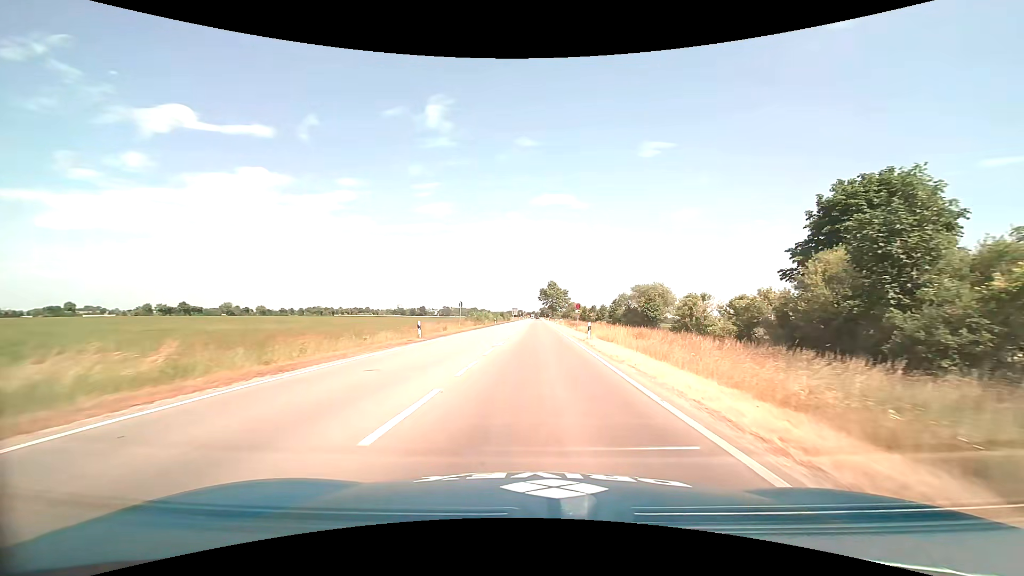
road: primary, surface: asphalt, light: Day
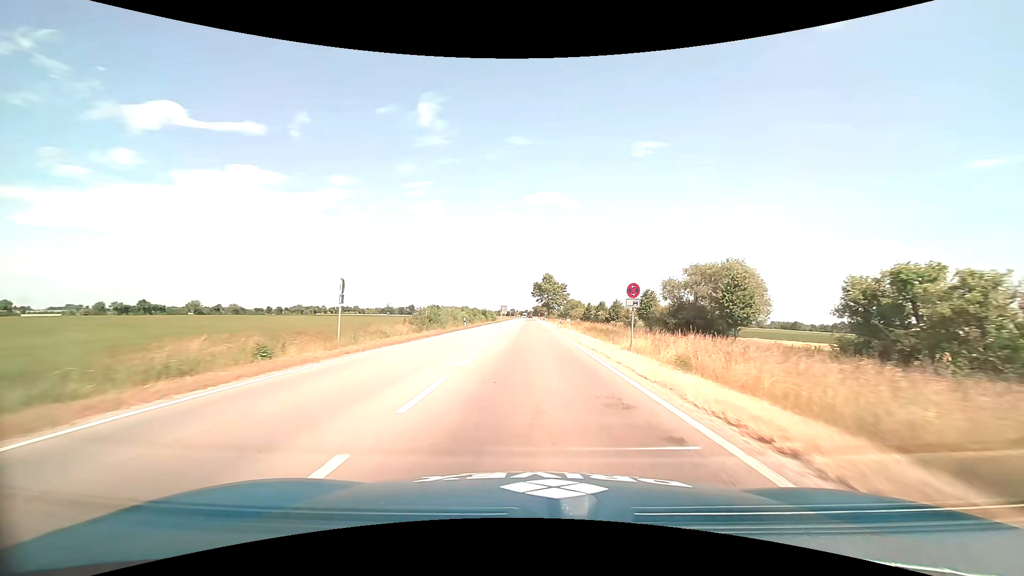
(+0.4, +28.7) m; +1°
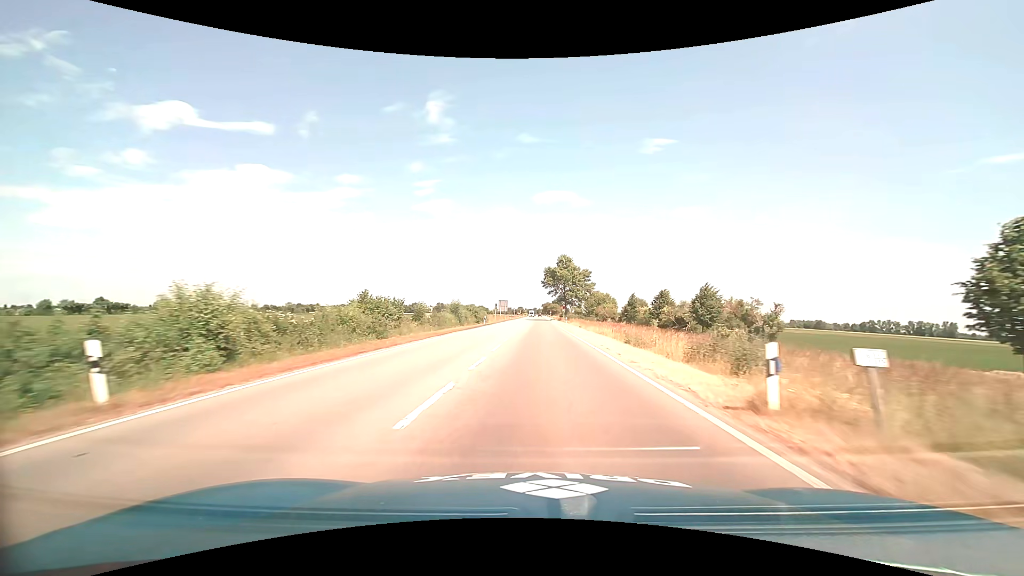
(-0.3, +43.3) m; -1°
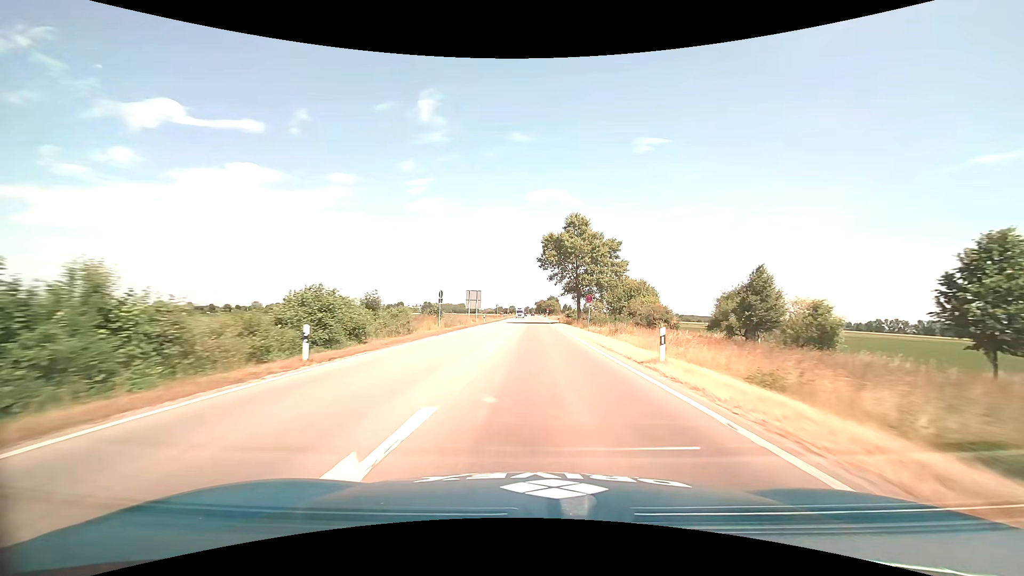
(+0.4, +44.5) m; +1°
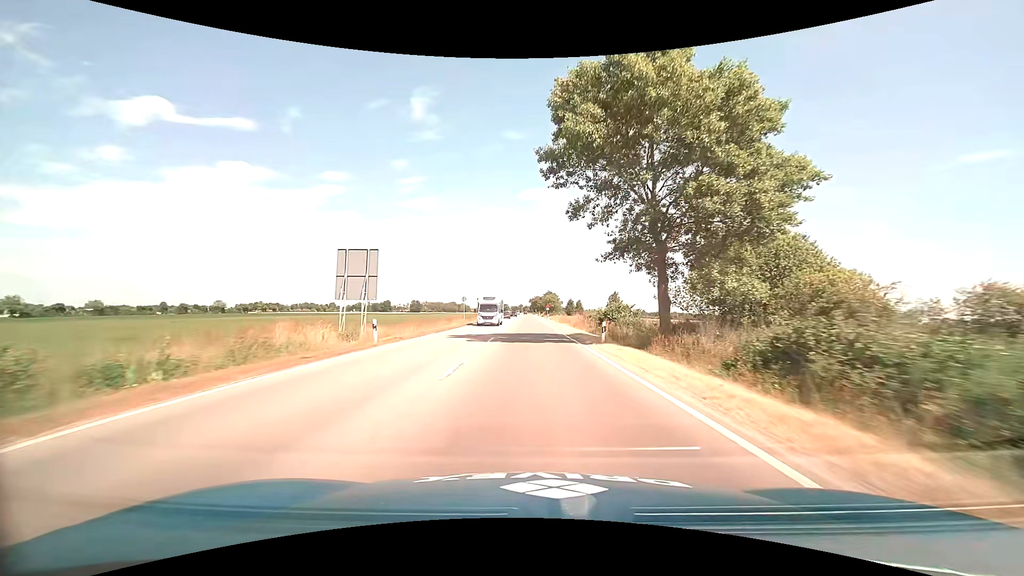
(+0.3, +43.0) m; +1°
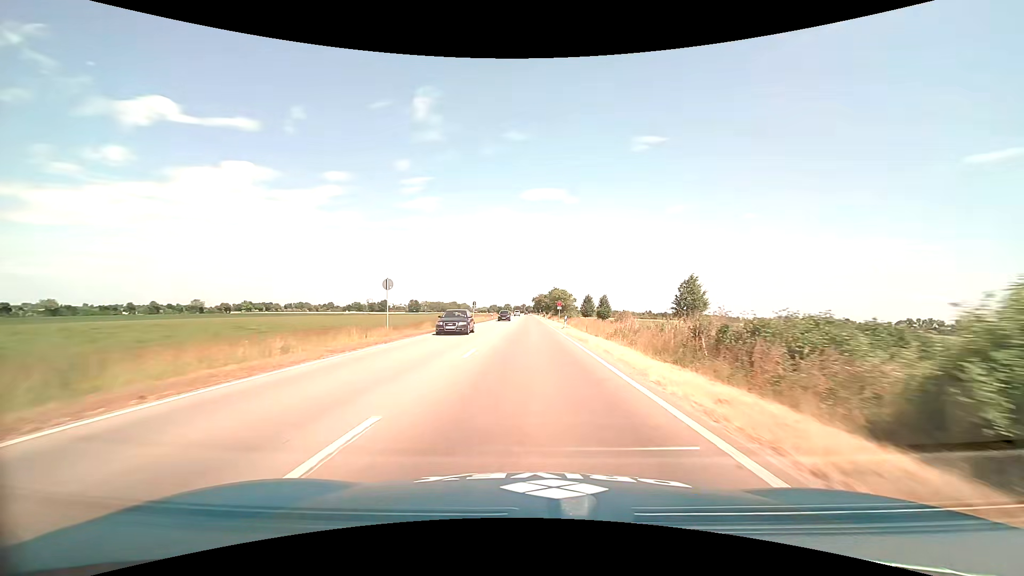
(-0.1, +32.0) m; 0°
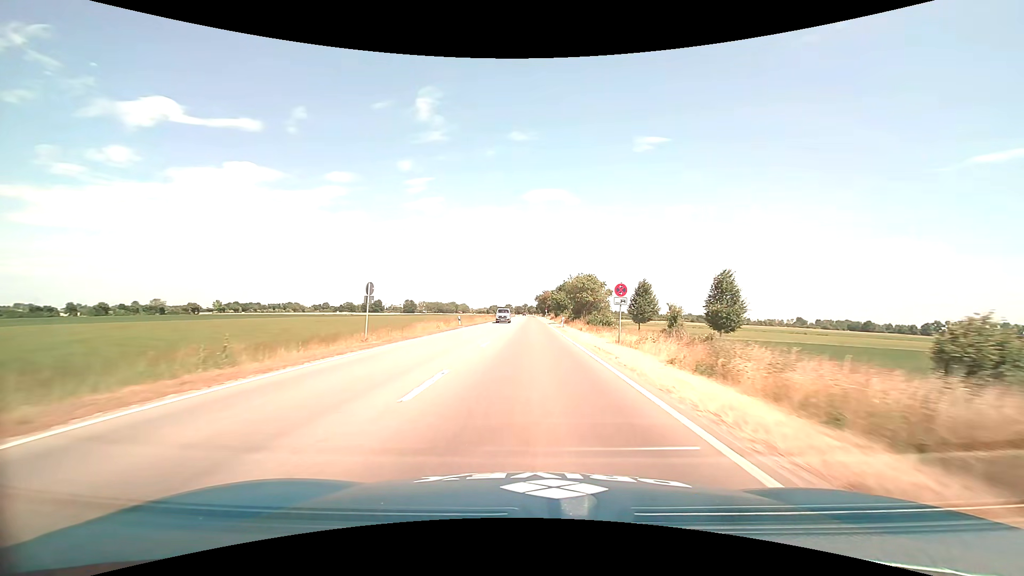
(-0.1, +43.2) m; 0°
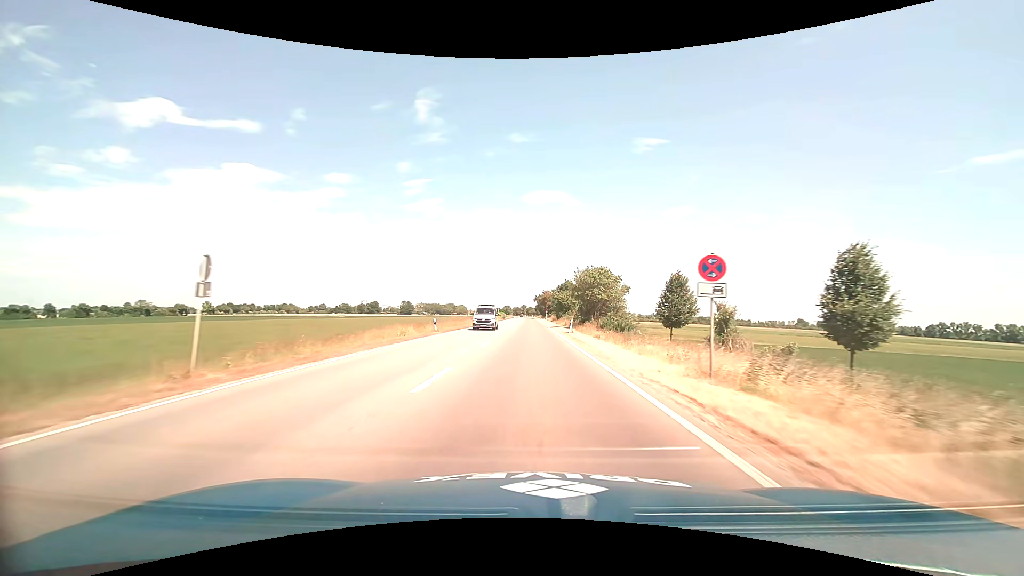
(0.0, +11.3) m; 0°
(0, +10) (0, +20) (0, +30) (0, +40) (0, +50) (0, +60) (0, +70) (0, +80) (-1, +90) (-1, +100) m
